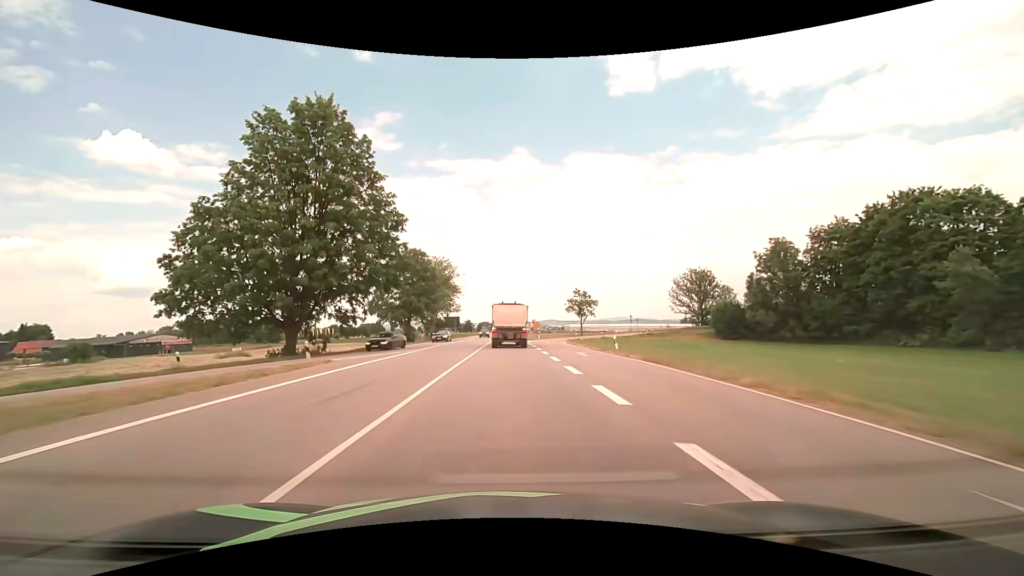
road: primary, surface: asphalt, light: Day
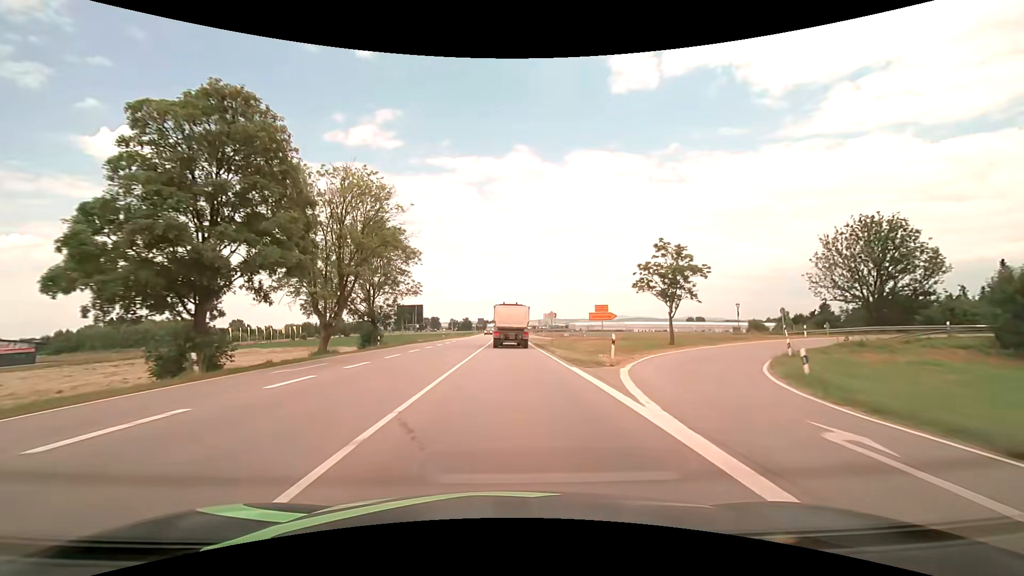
(-0.1, +47.1) m; 0°
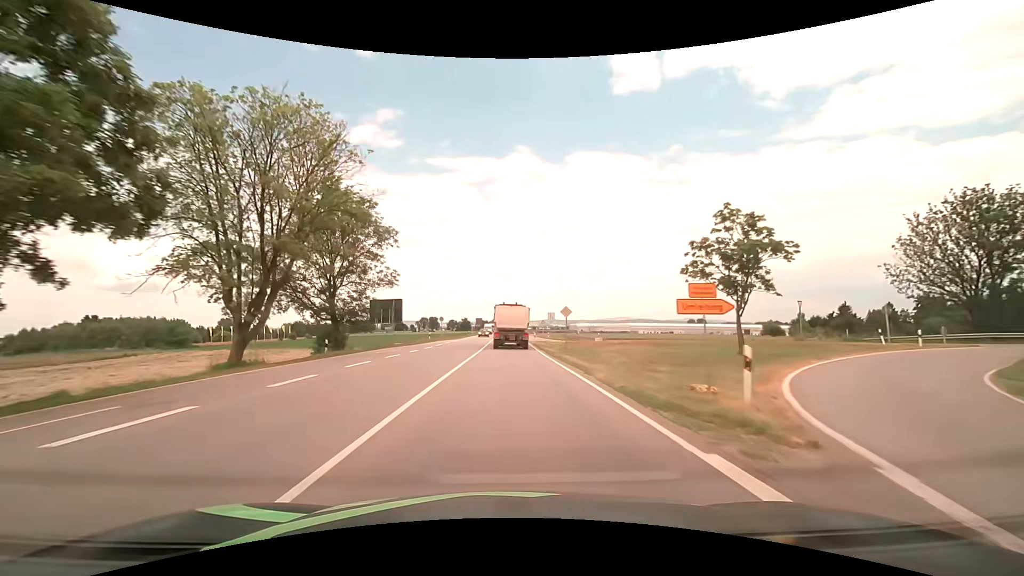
(-0.1, +11.7) m; 0°
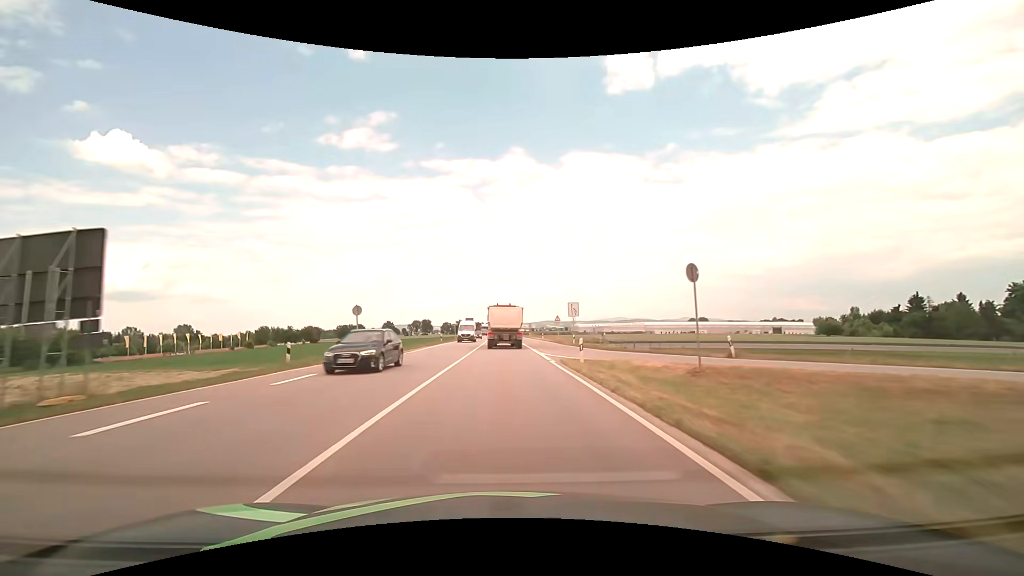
(+0.2, +35.1) m; +1°
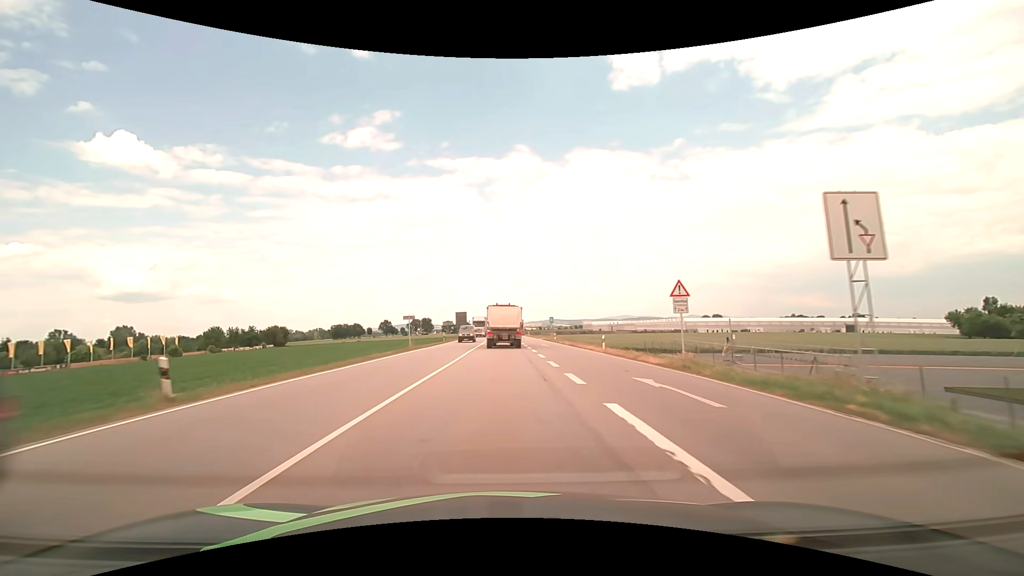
(-0.3, +46.7) m; -1°
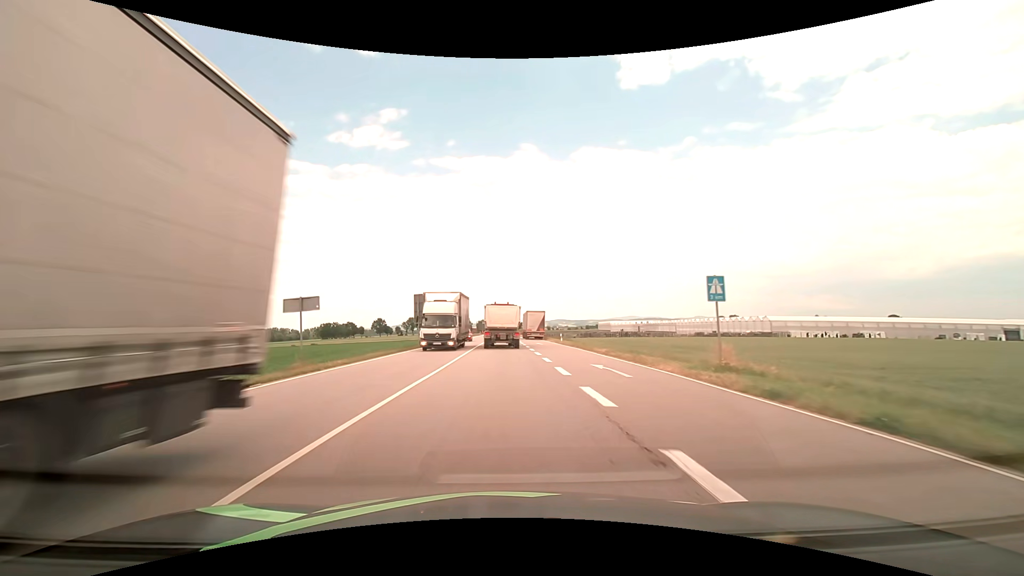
(-0.4, +58.0) m; -1°
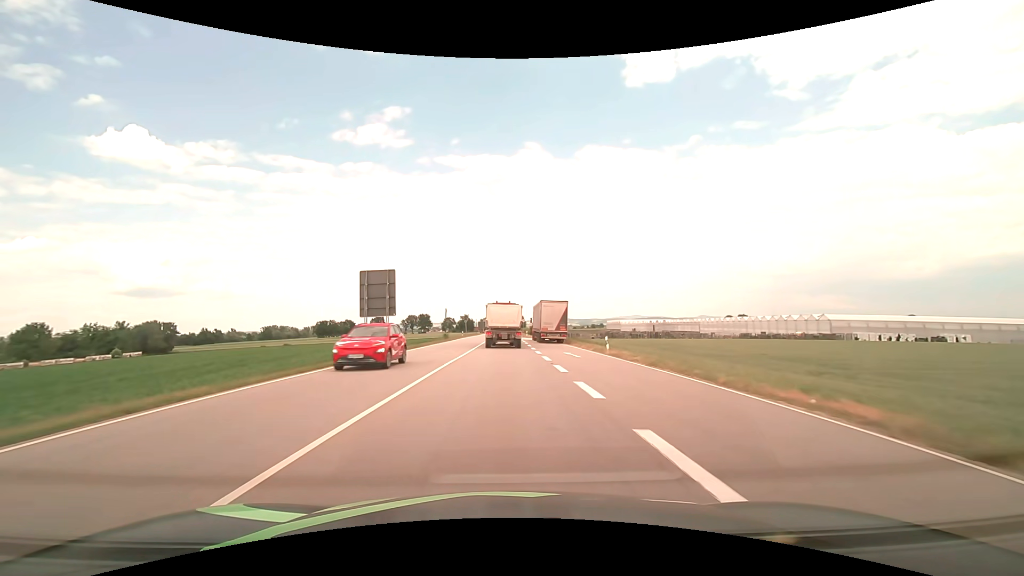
(-0.1, +23.0) m; -1°
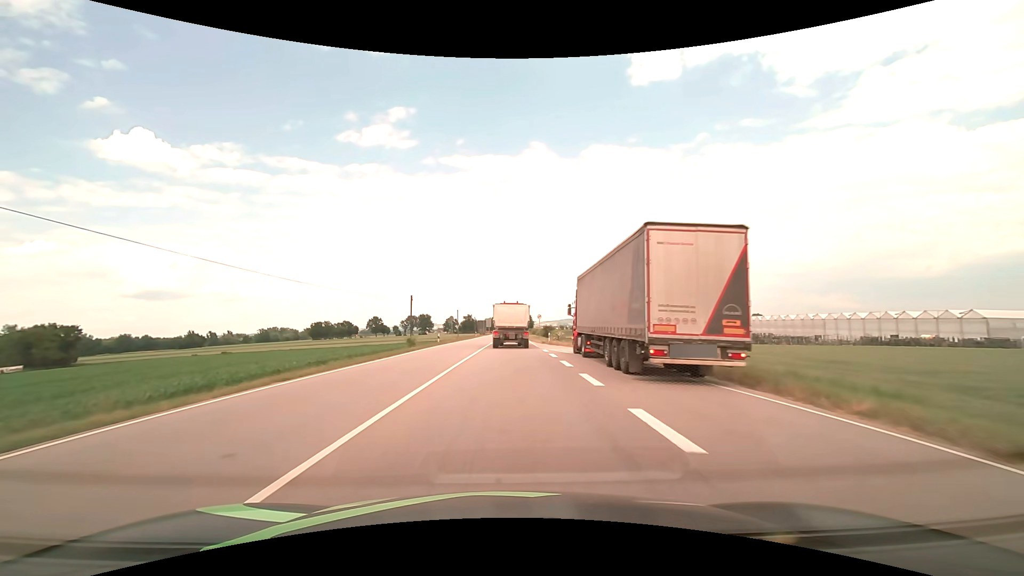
(-0.2, +34.3) m; -1°
(0, +10) (0, +20) (0, +30) (0, +40) (0, +50) (0, +60) (+1, +70) (+1, +80) (+1, +90) (+1, +100) m
